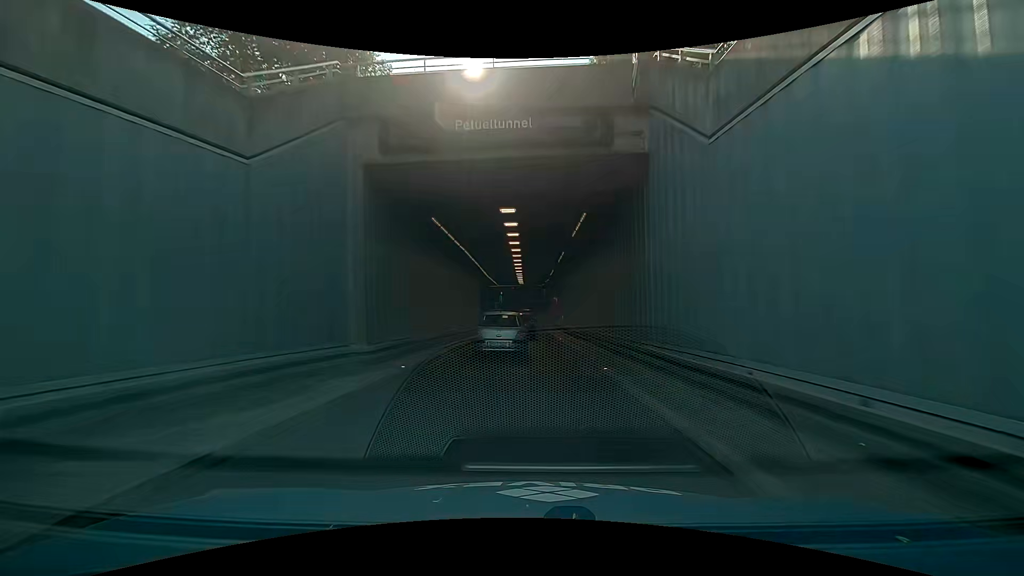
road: trunk_link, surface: asphalt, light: Day
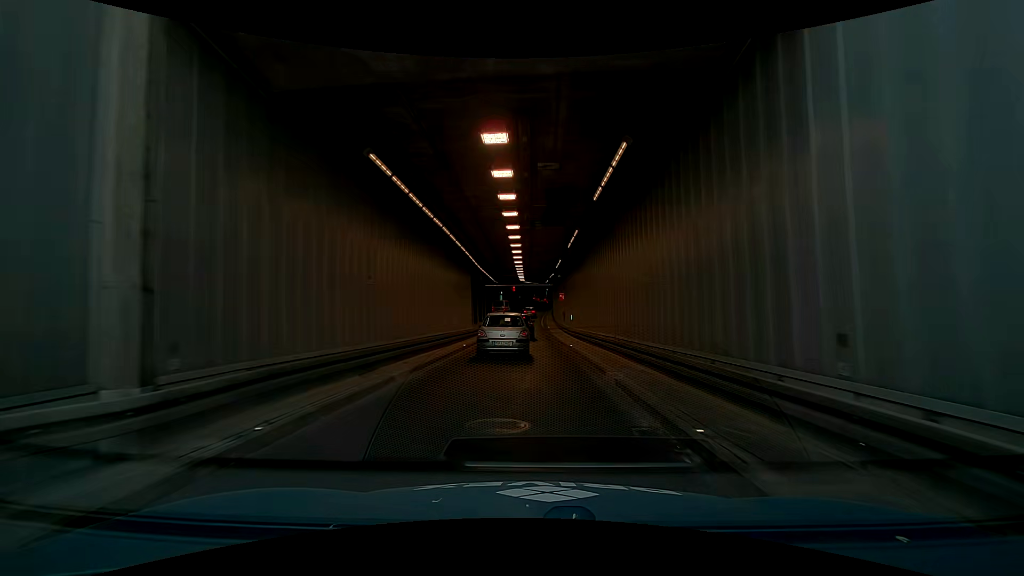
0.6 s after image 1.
(+0.1, +6.6) m; +1°
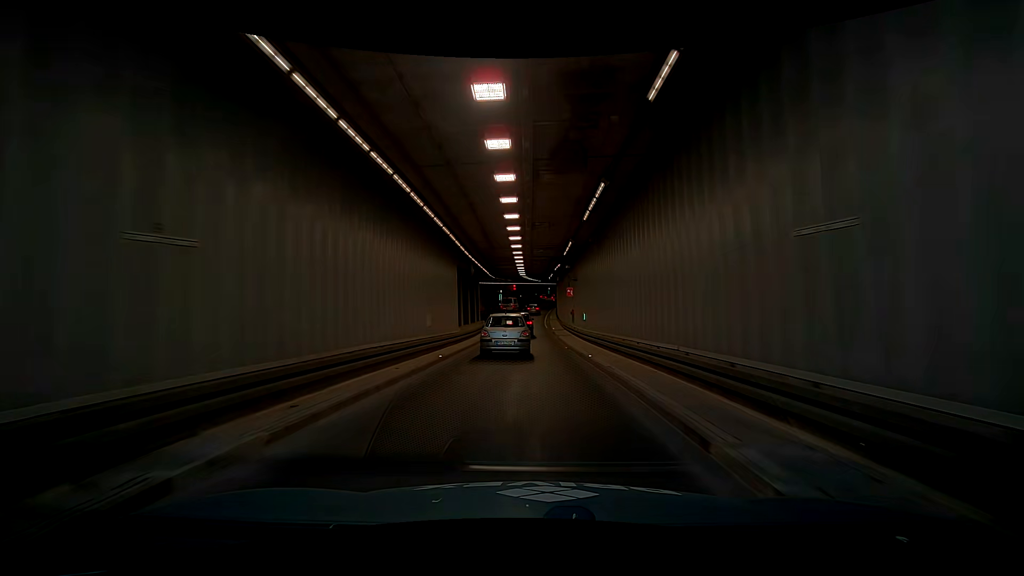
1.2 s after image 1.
(+0.1, +6.6) m; +2°
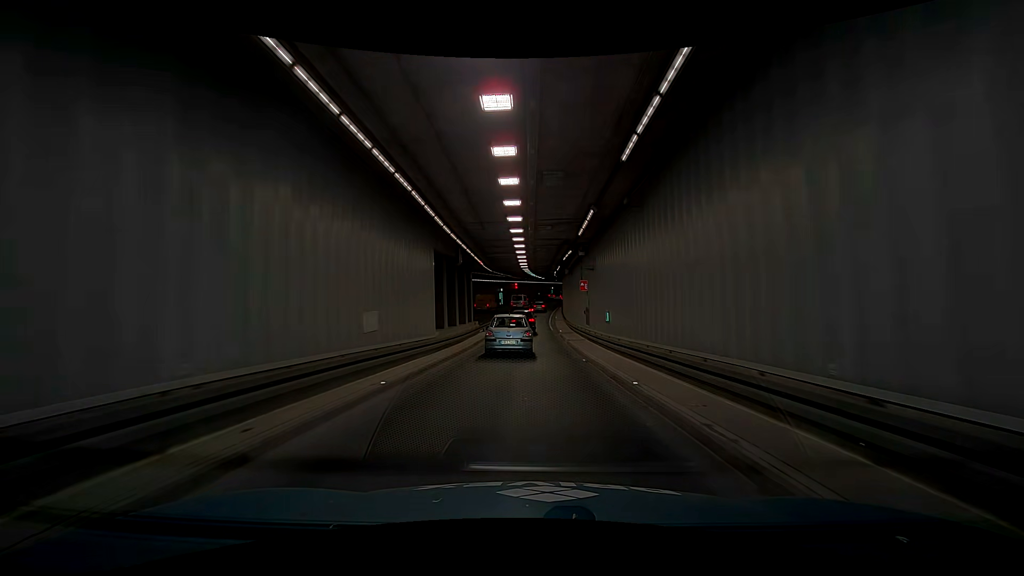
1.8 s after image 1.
(-0.3, +6.7) m; -4°
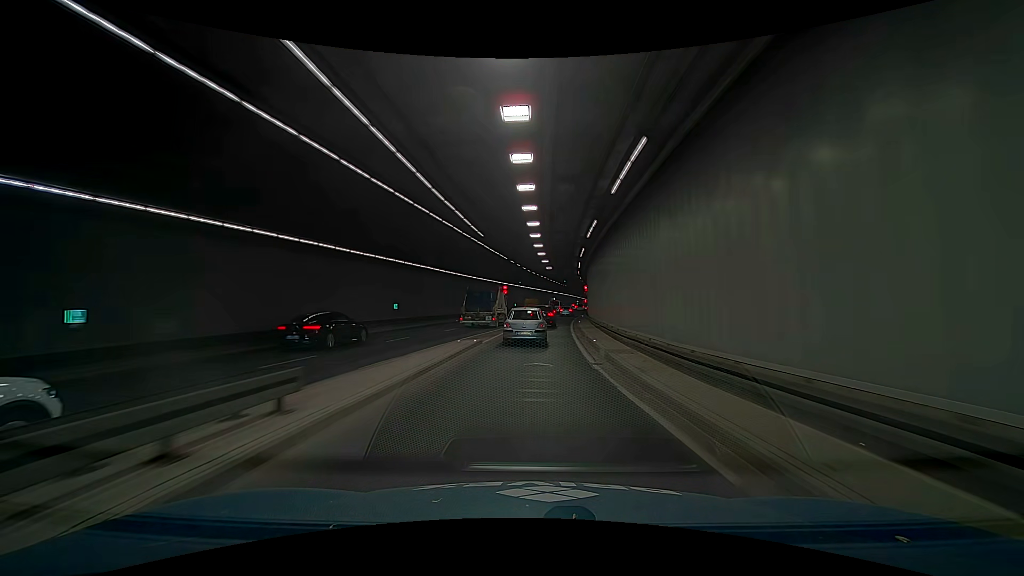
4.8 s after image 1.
(-0.6, +35.0) m; -5°
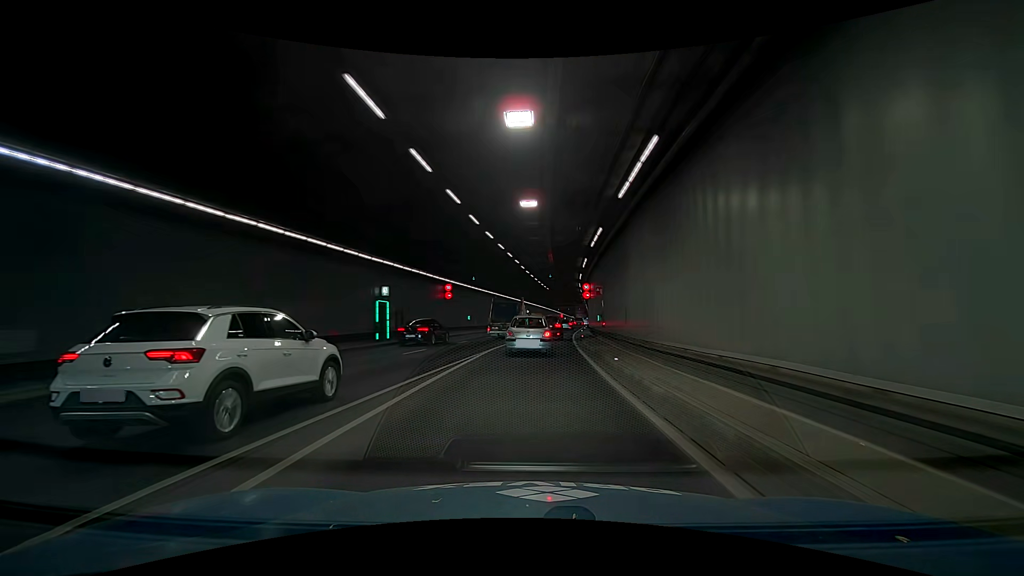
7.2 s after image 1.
(-1.4, +29.2) m; +2°
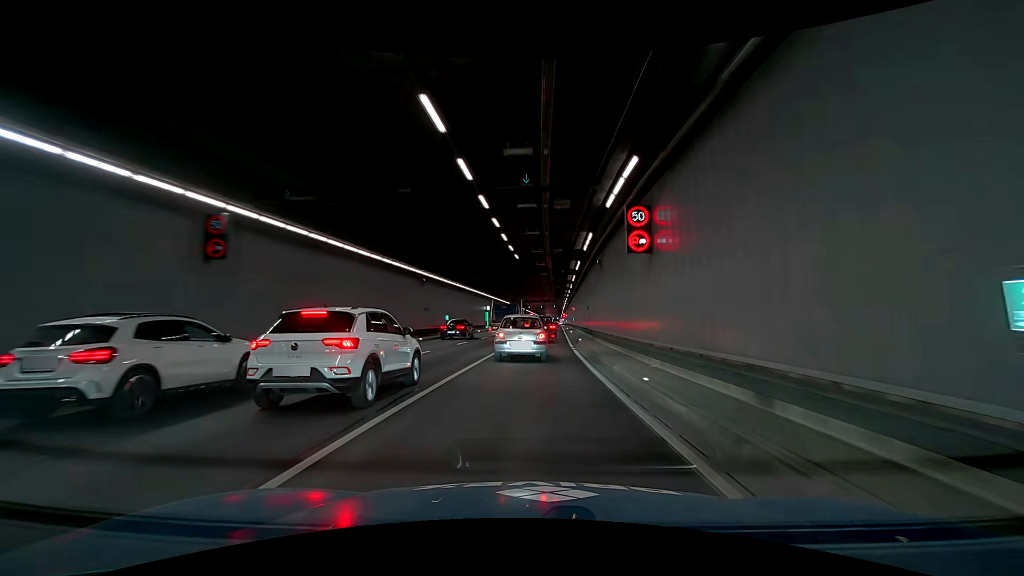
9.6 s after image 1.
(+1.6, +27.5) m; +8°
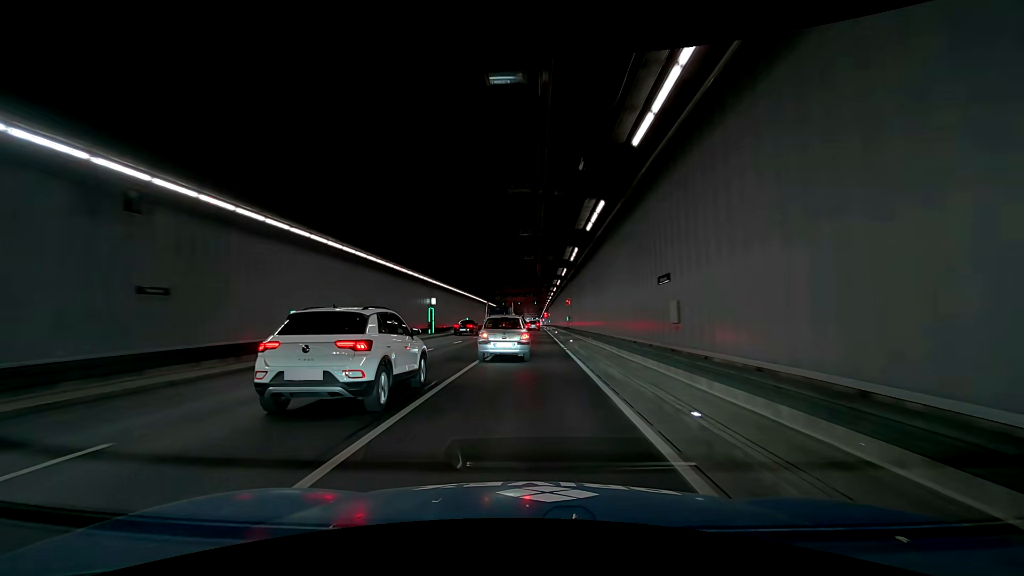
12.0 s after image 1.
(-0.1, +24.8) m; 0°
